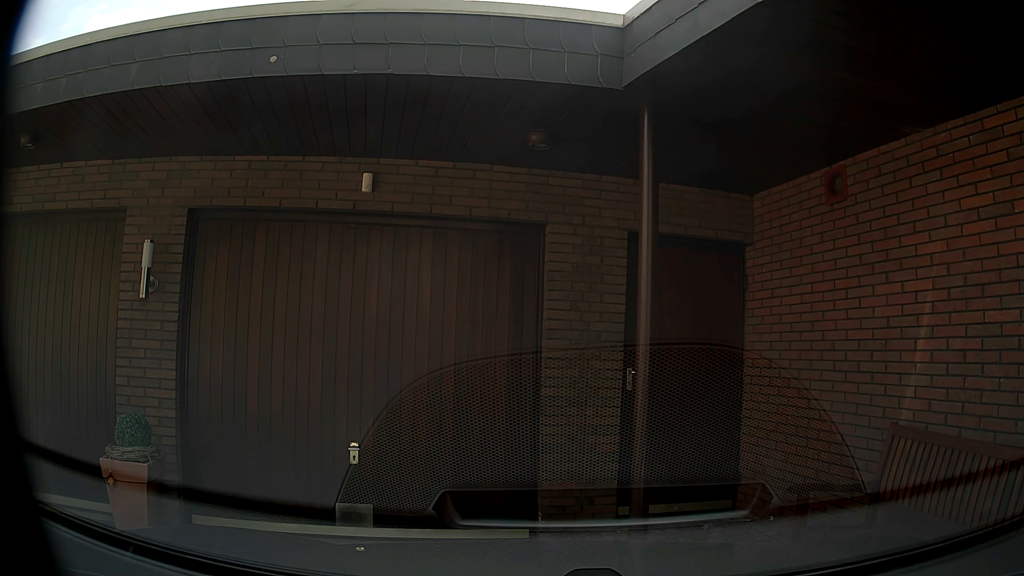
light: Day
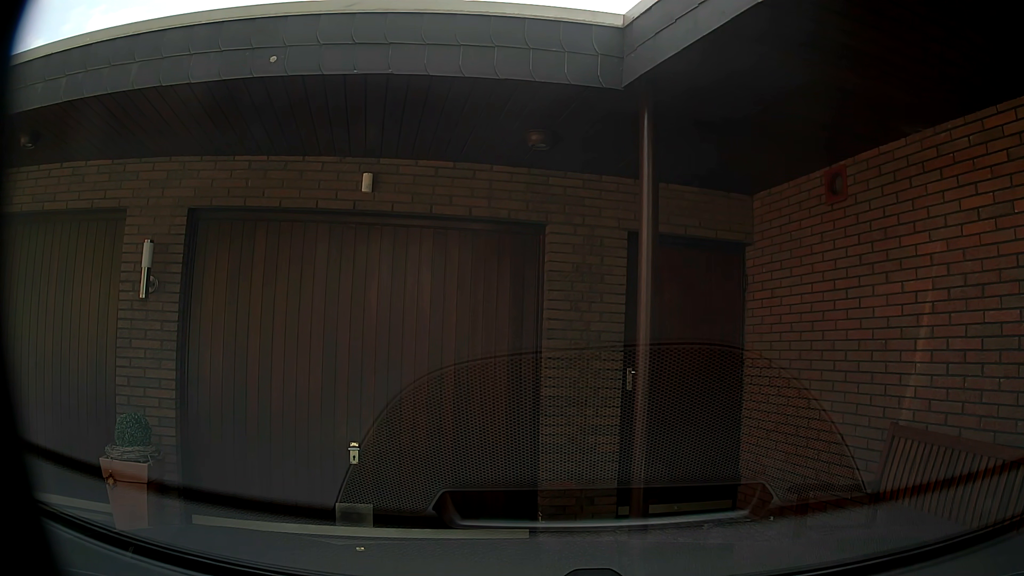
(0.0, 0.0) m; 0°
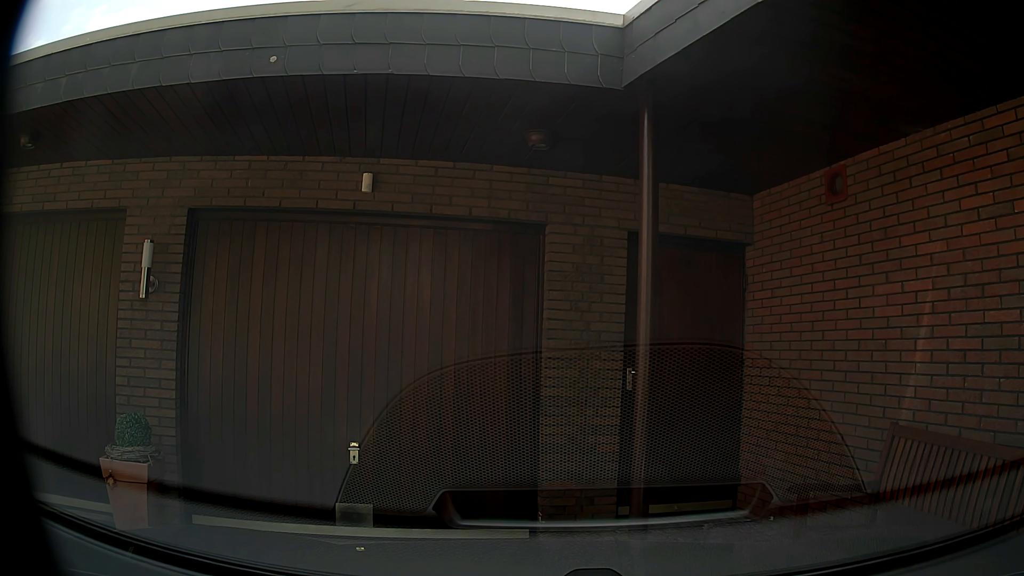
(0.0, 0.0) m; 0°
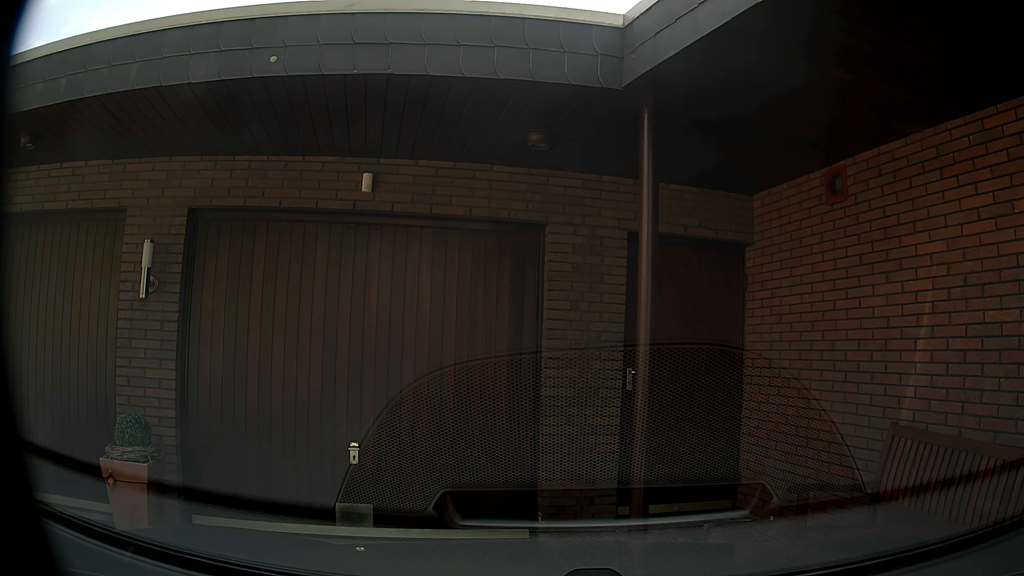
(0.0, 0.0) m; 0°
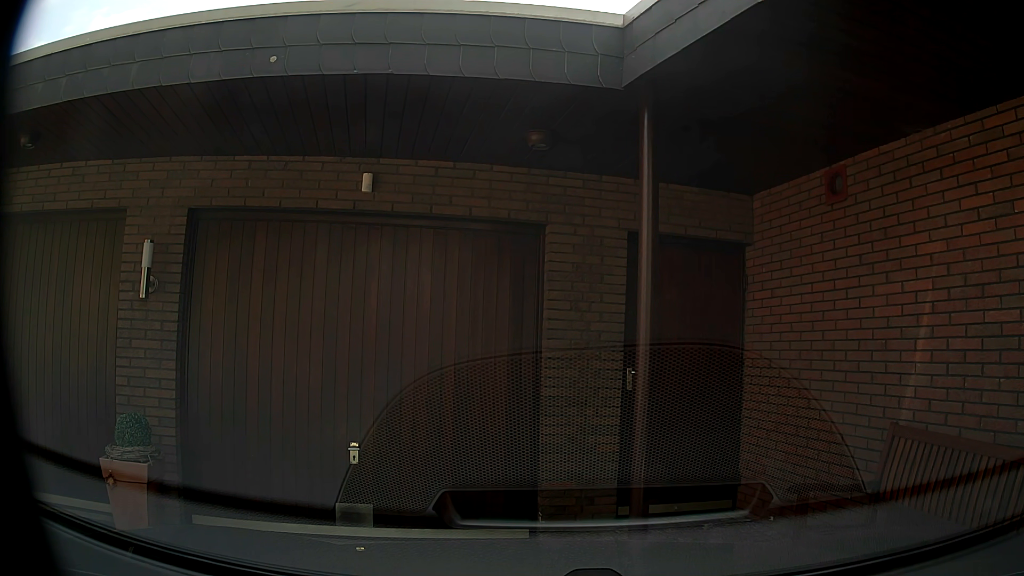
(0.0, 0.0) m; 0°
